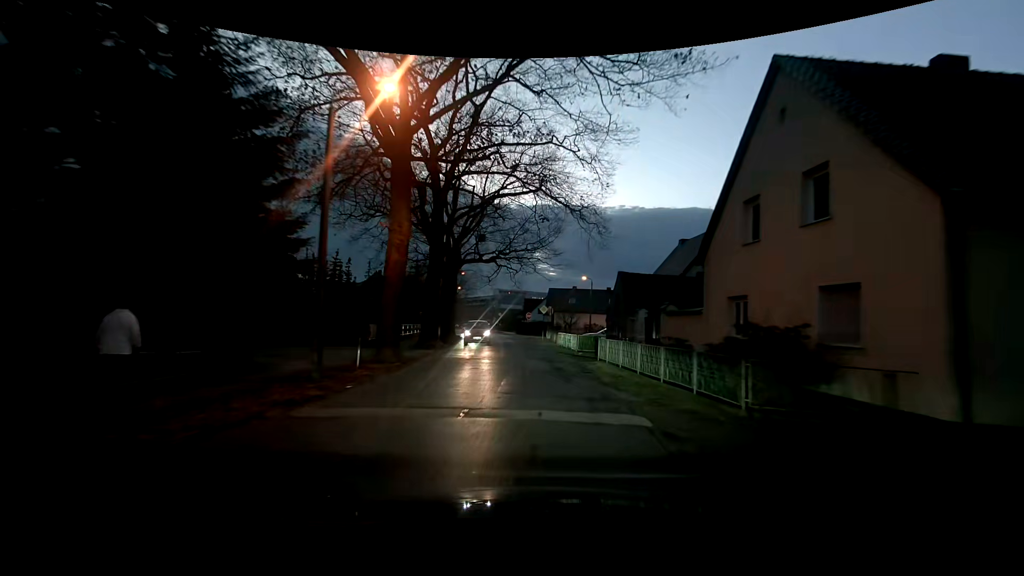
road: tertiary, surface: asphalt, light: Dusk
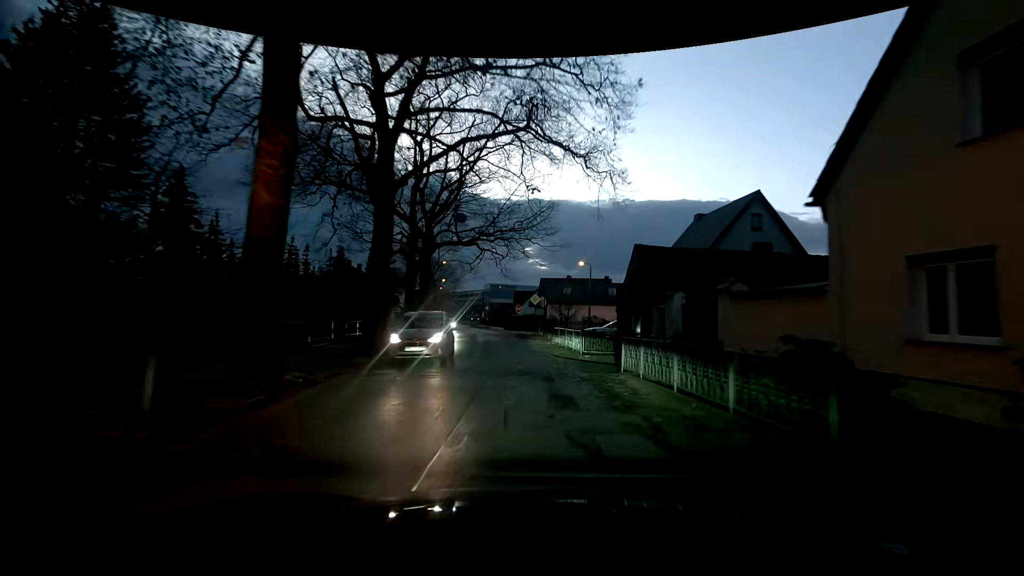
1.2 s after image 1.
(+0.2, +7.8) m; +2°
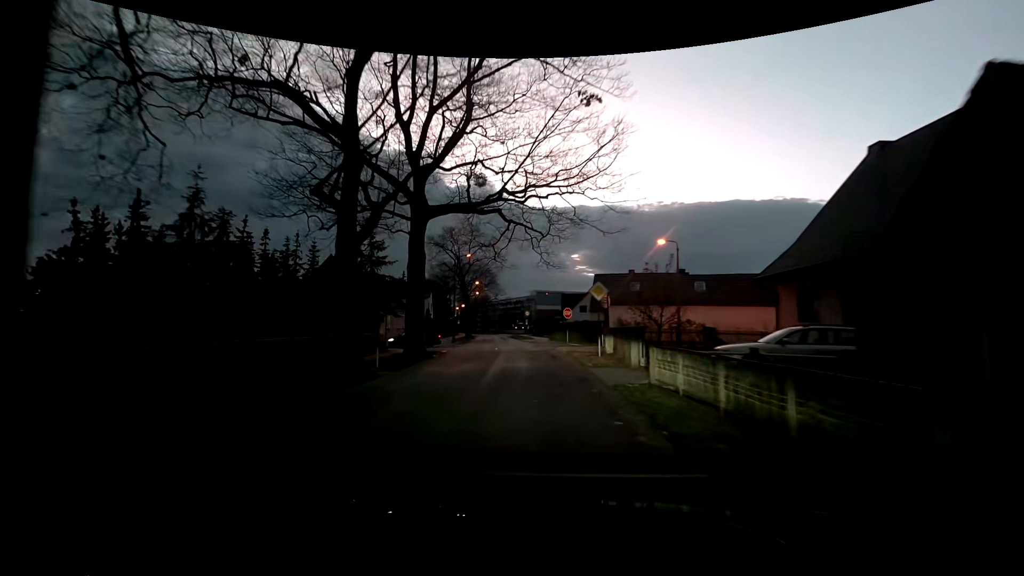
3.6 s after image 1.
(-0.7, +15.6) m; -6°
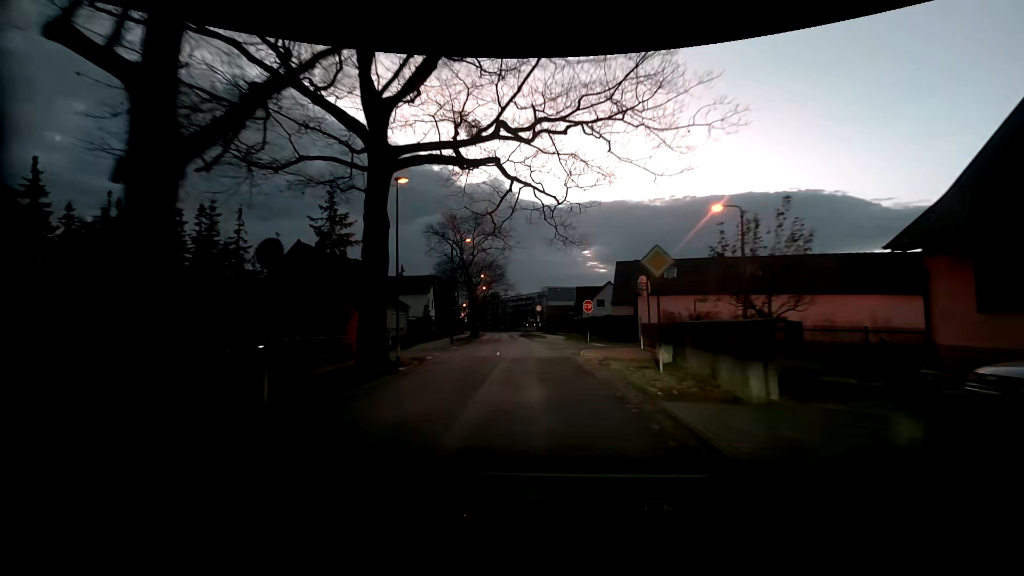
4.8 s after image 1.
(-0.1, +7.9) m; 0°
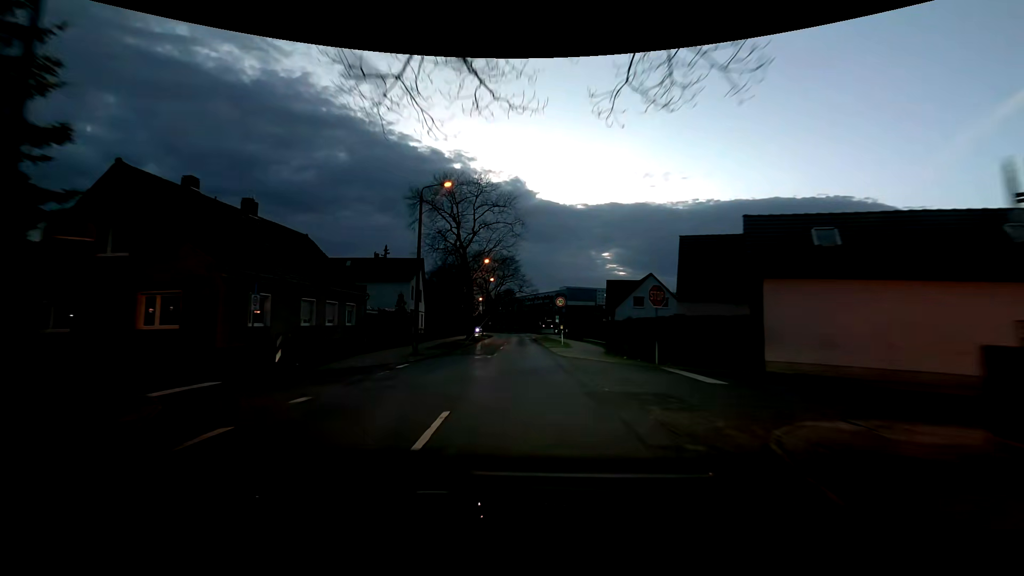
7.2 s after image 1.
(-0.5, +17.0) m; -3°
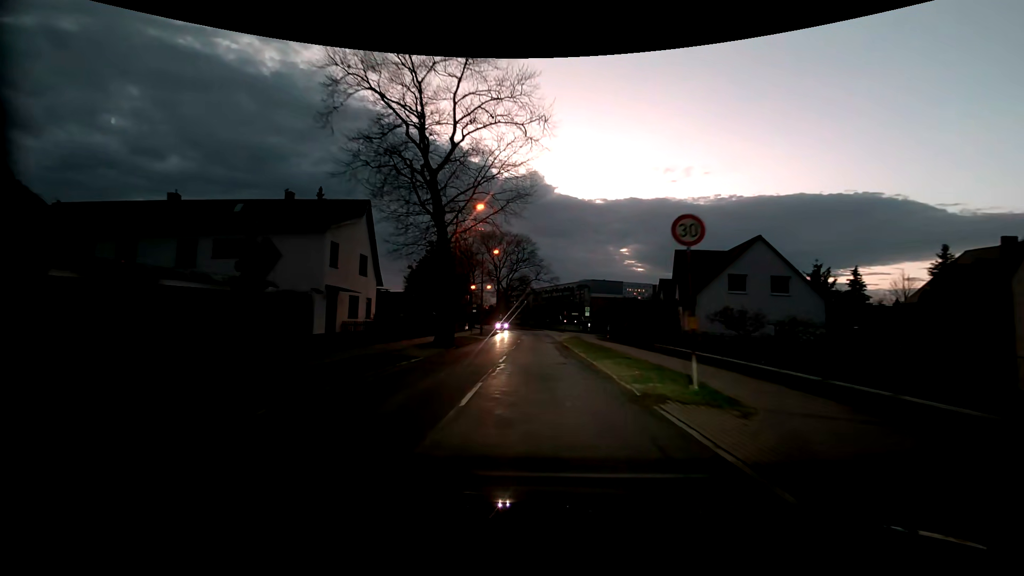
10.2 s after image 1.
(-0.8, +24.1) m; -1°
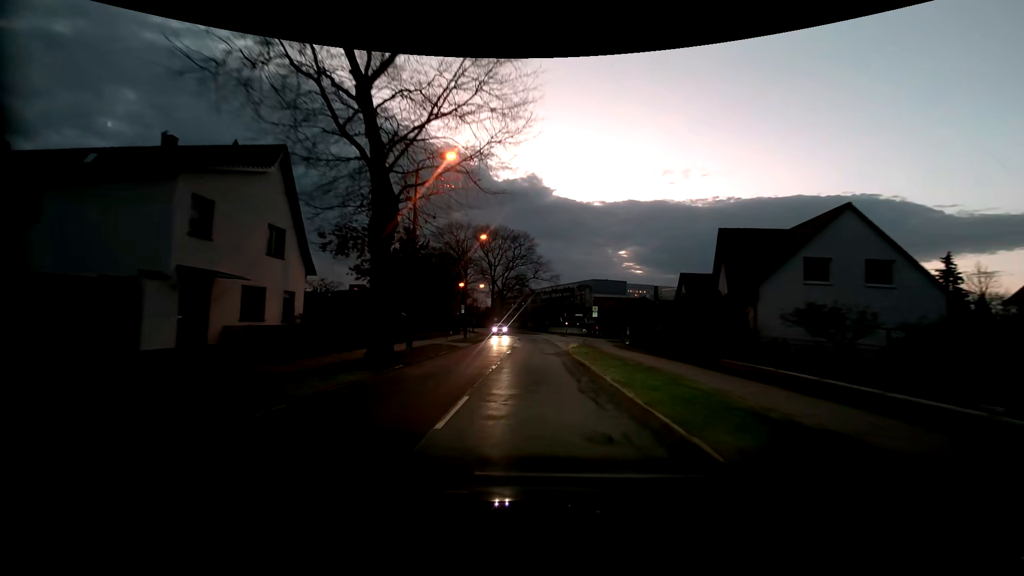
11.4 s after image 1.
(0.0, +10.5) m; 0°
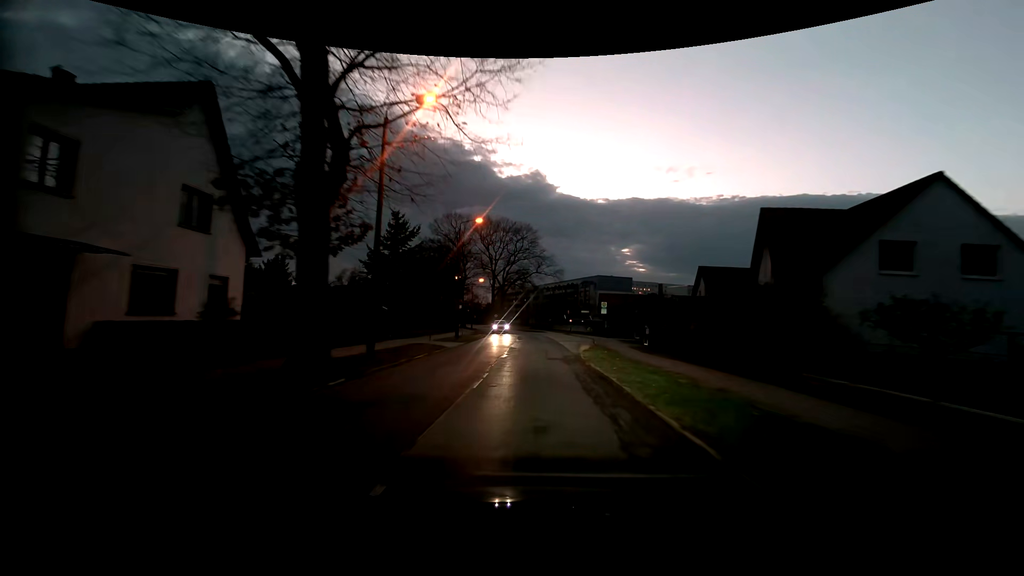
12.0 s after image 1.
(0.0, +5.3) m; 0°
